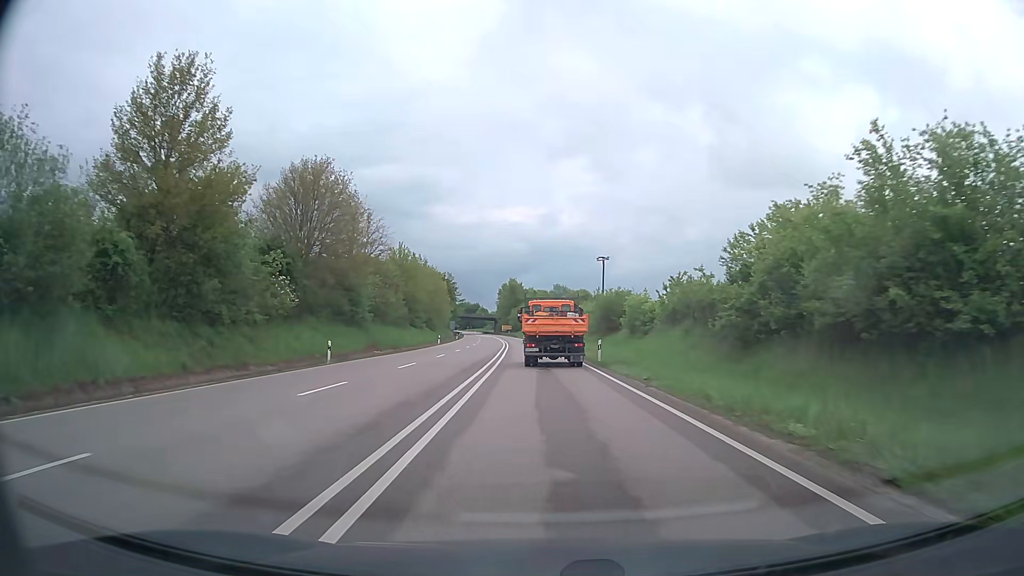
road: primary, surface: asphalt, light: Day
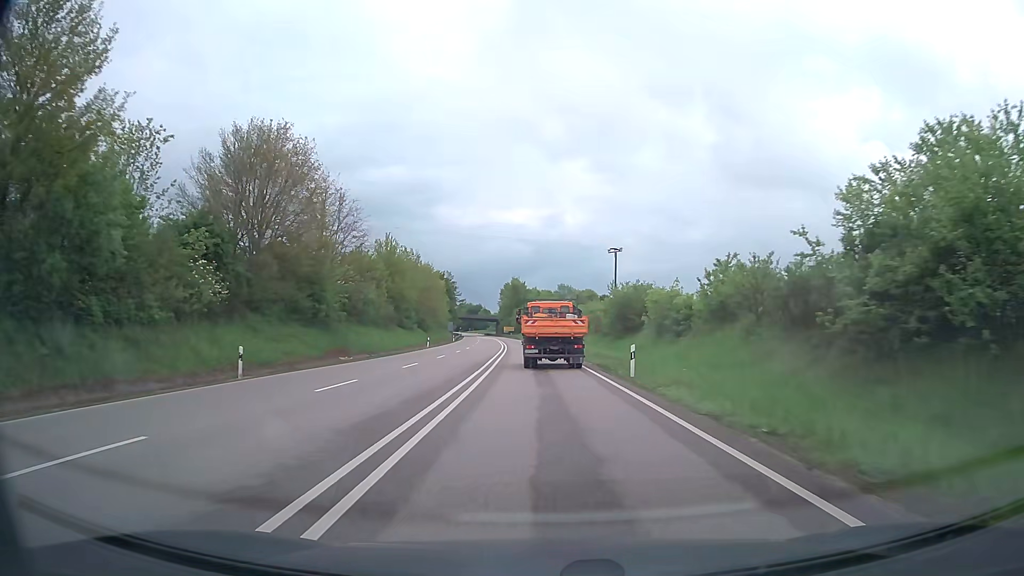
(0.0, +10.5) m; 0°
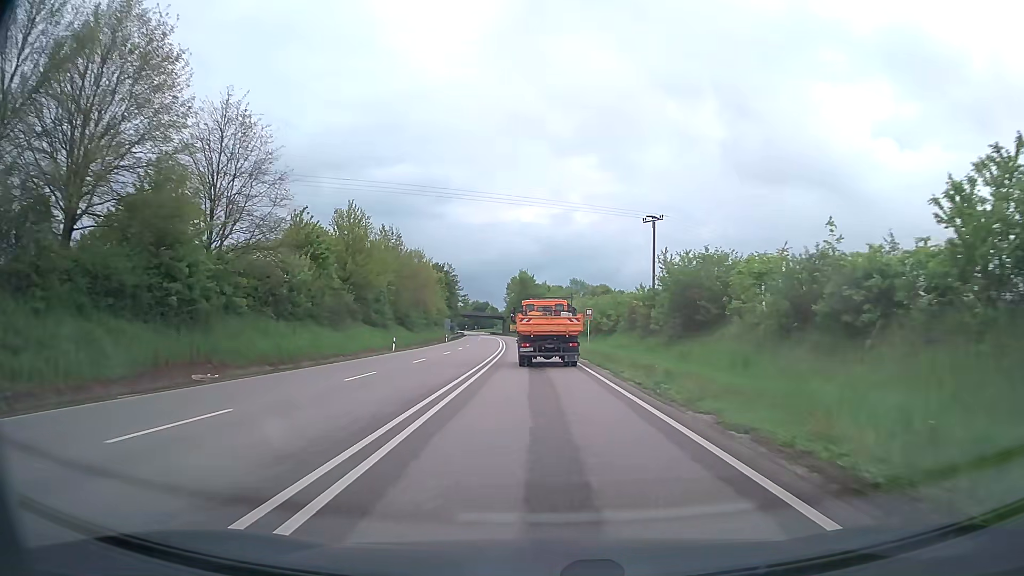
(-0.1, +20.8) m; -1°
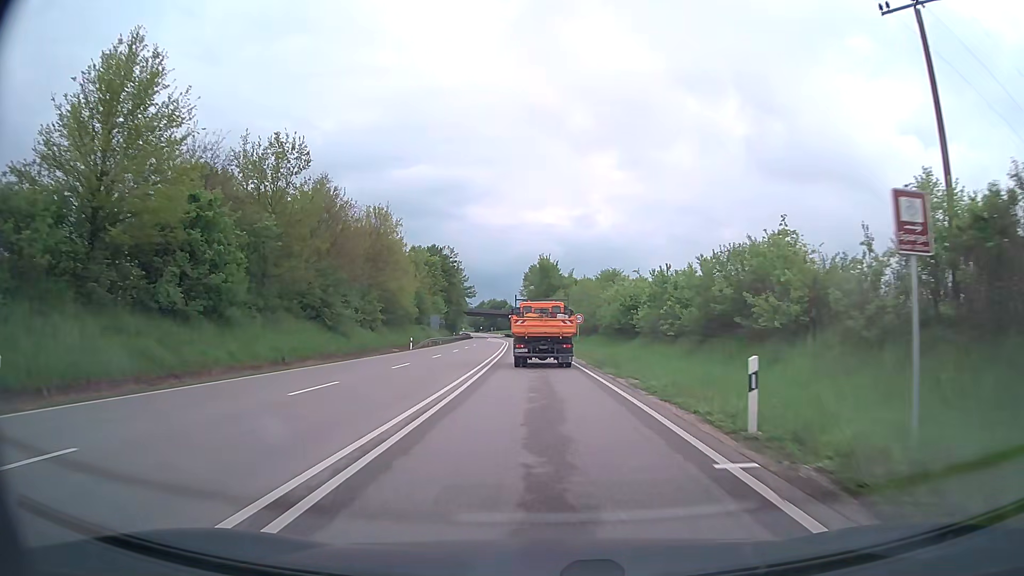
(-0.7, +41.1) m; -2°
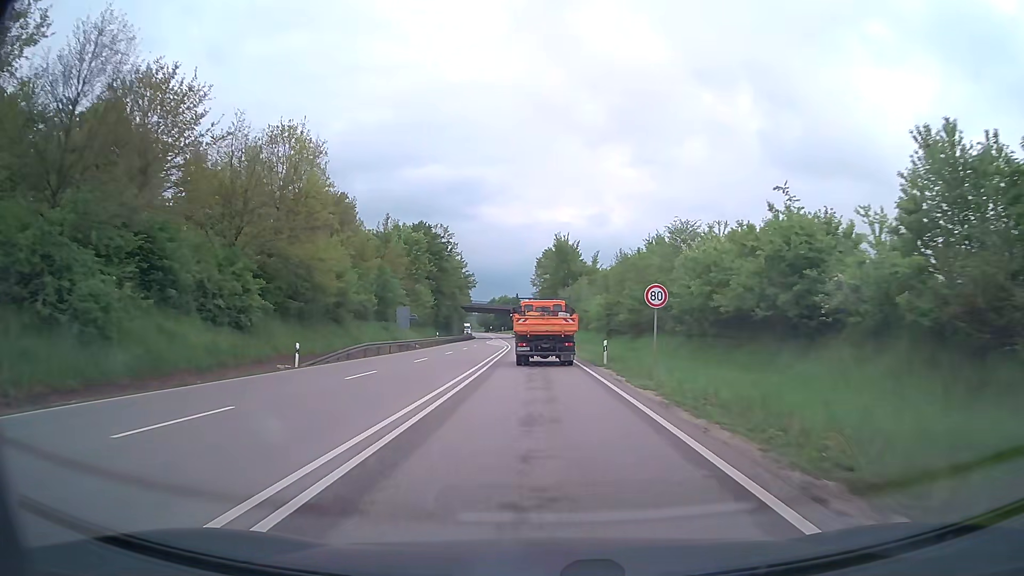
(-0.4, +31.2) m; -1°
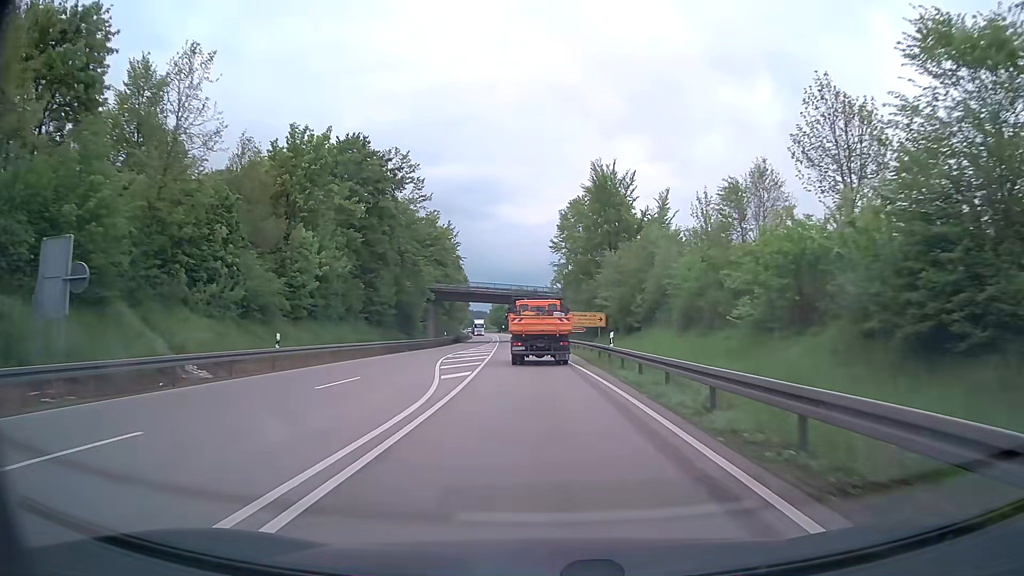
(-0.8, +51.8) m; -2°
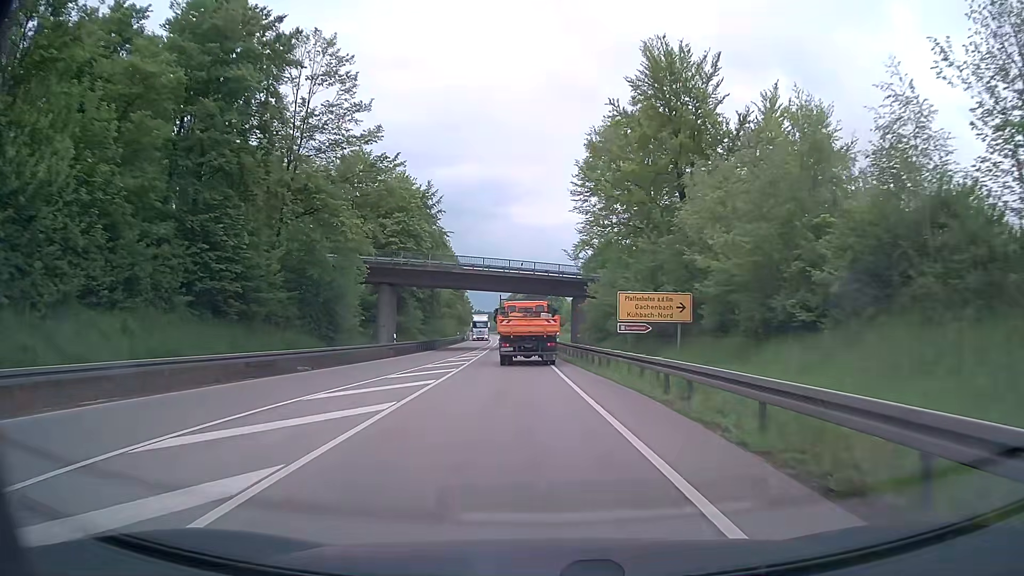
(-0.3, +30.5) m; -1°
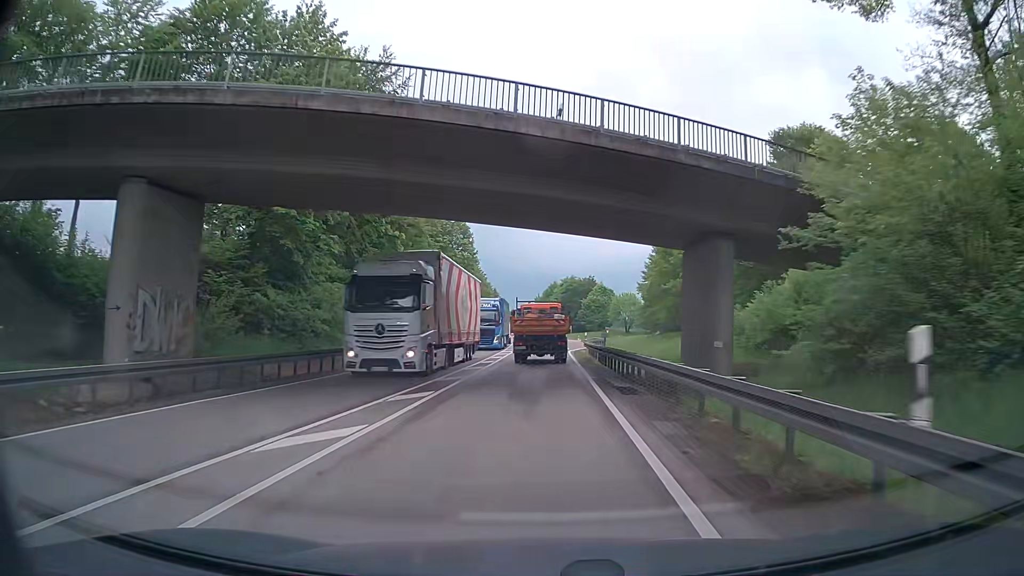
(-1.2, +39.7) m; -4°
(0, +10) (0, +20) (+1, +30) (+1, +40) (+2, +50) (+3, +60) (+3, +70) (+4, +80) (+5, +90) (+5, +100) m
